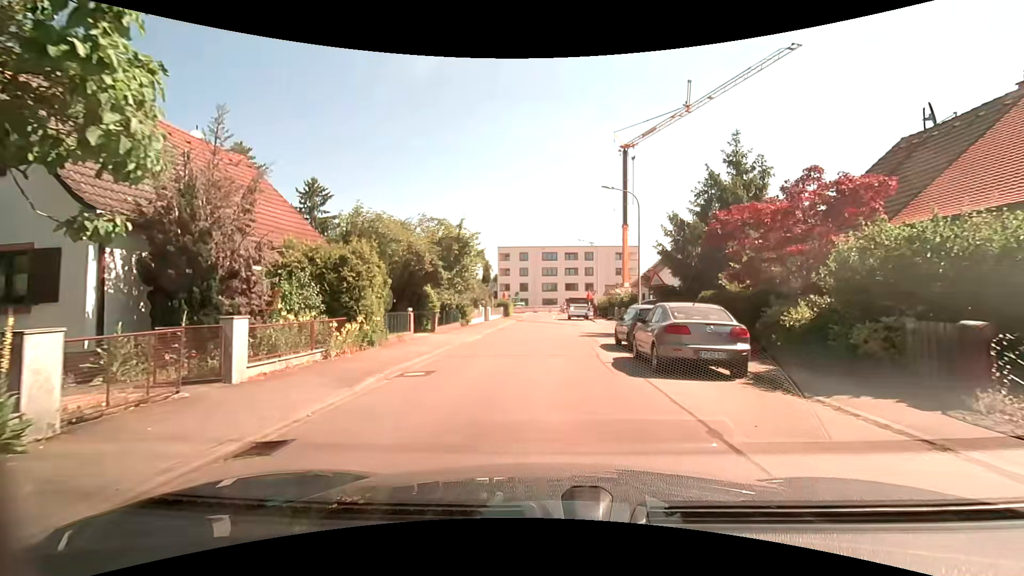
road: residential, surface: asphalt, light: Day
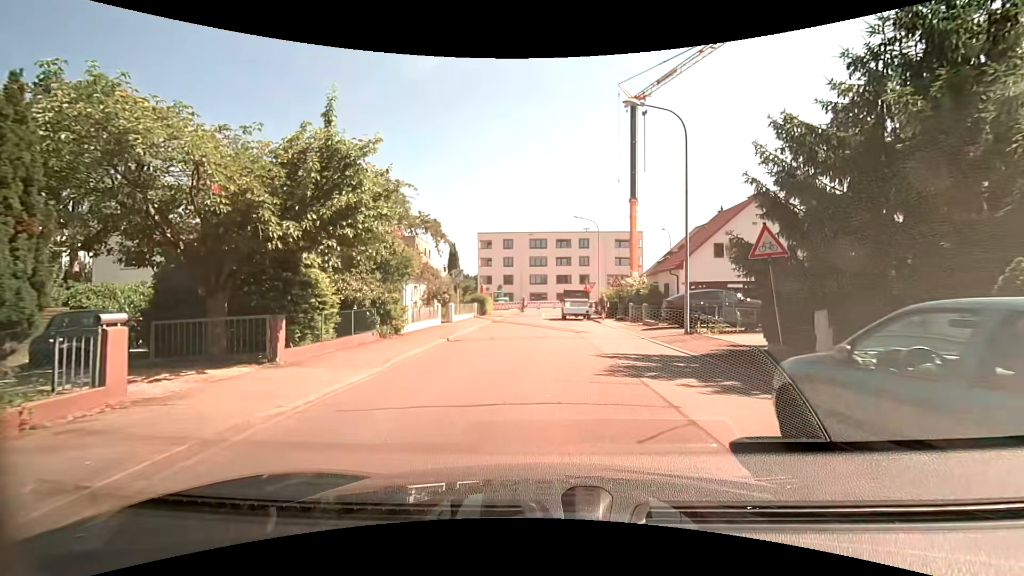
(+0.2, +13.2) m; +1°
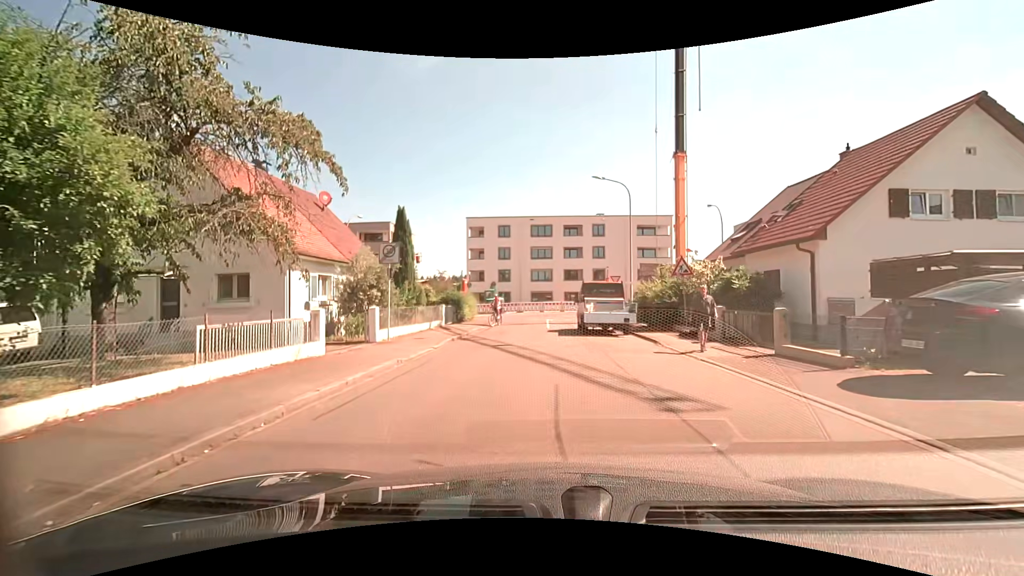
(-0.1, +15.2) m; -1°
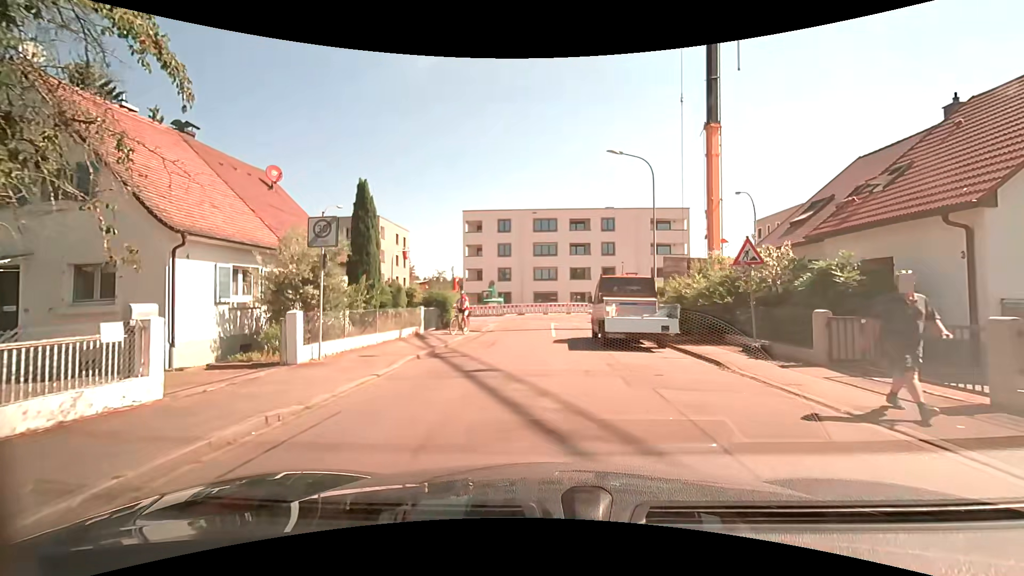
(0.0, +5.6) m; -1°
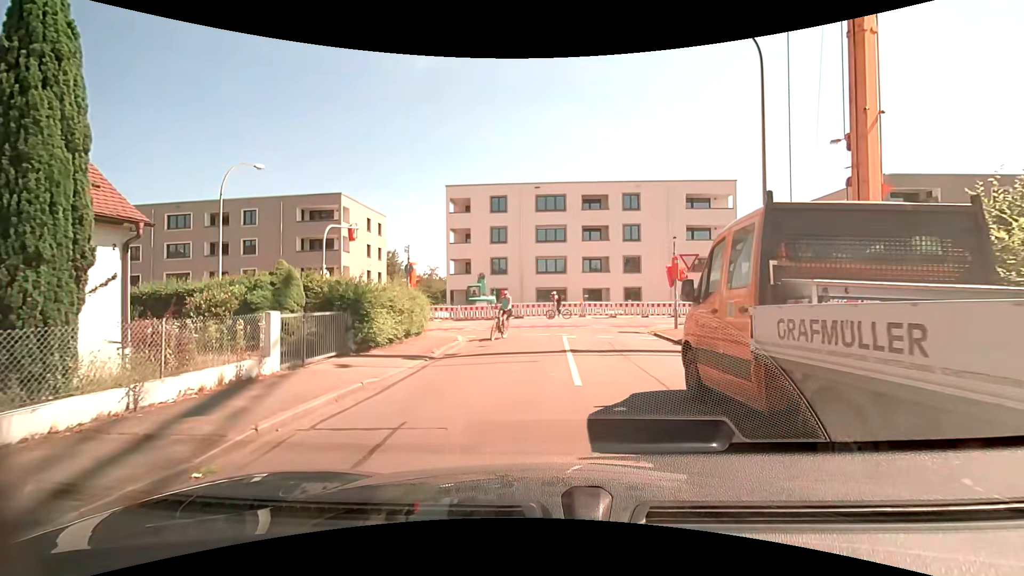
(+0.1, +12.4) m; 0°
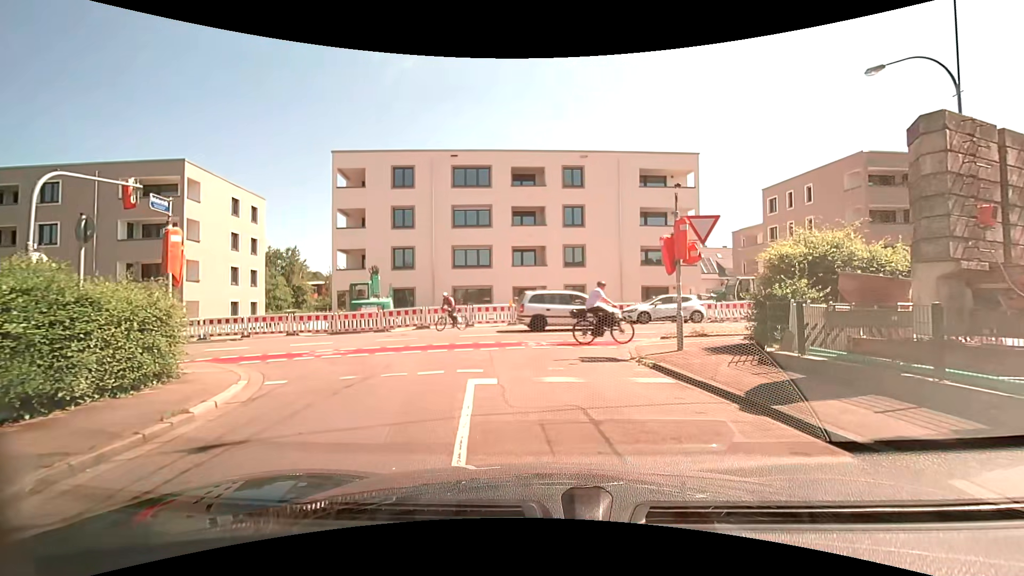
(+0.6, +10.3) m; +8°
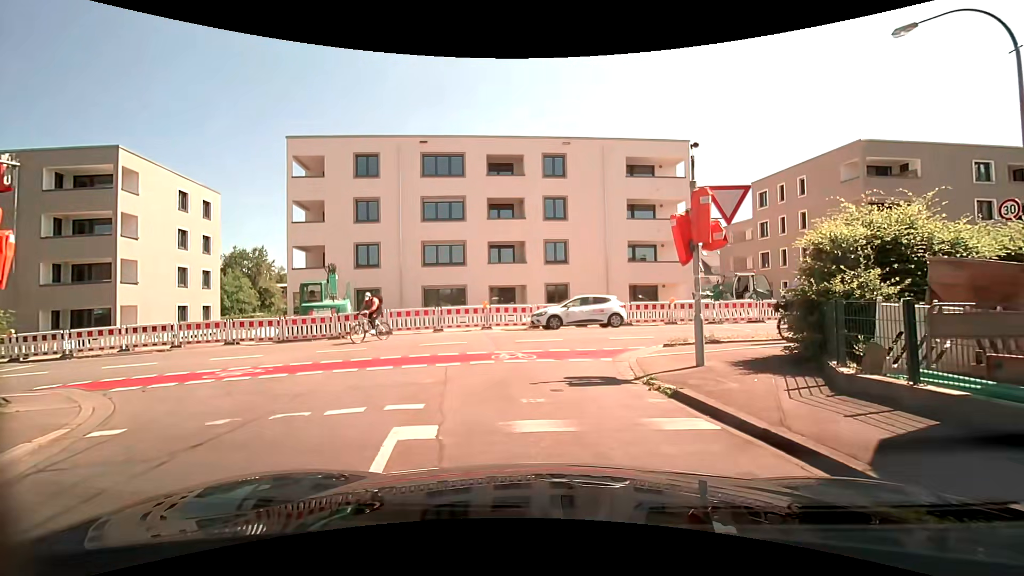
(+0.1, +3.0) m; +3°
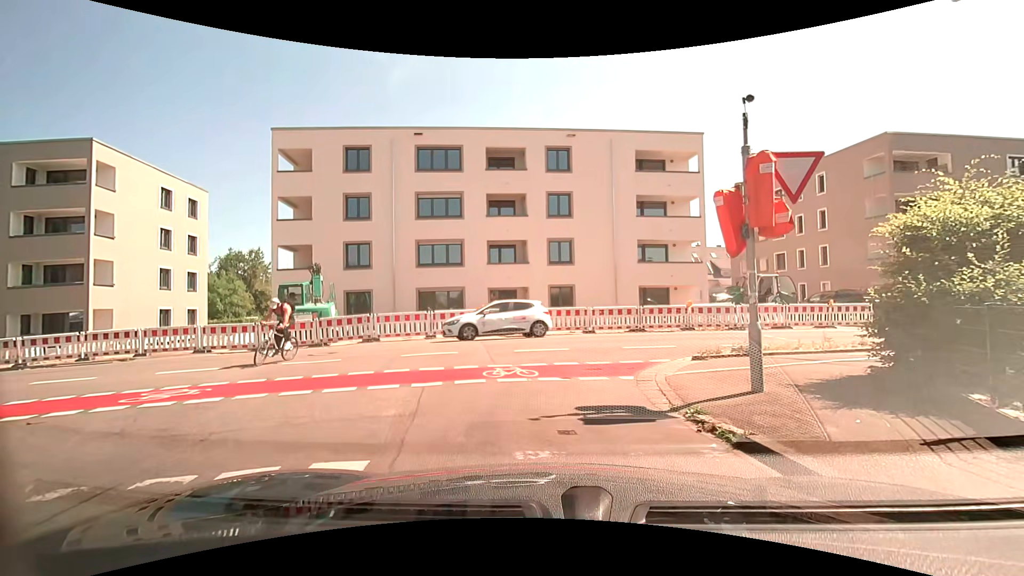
(0.0, +2.1) m; +1°
